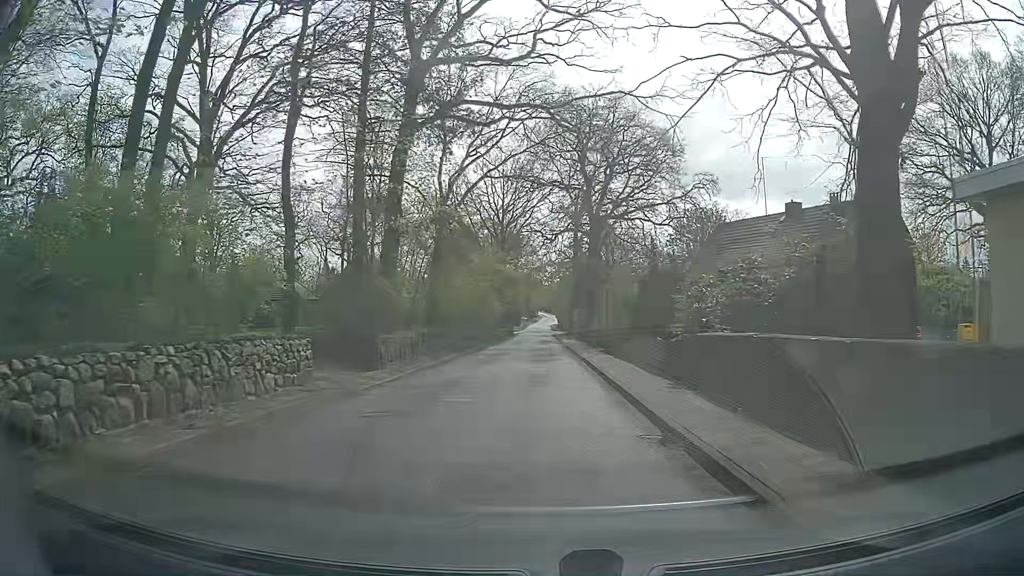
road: unclassified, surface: asphalt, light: Day
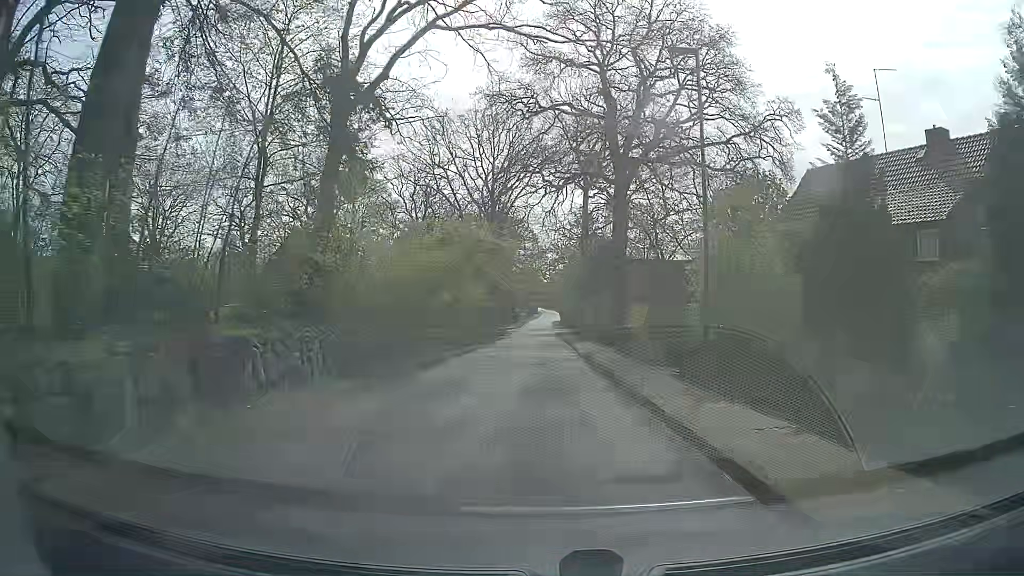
(+0.4, +18.8) m; +3°
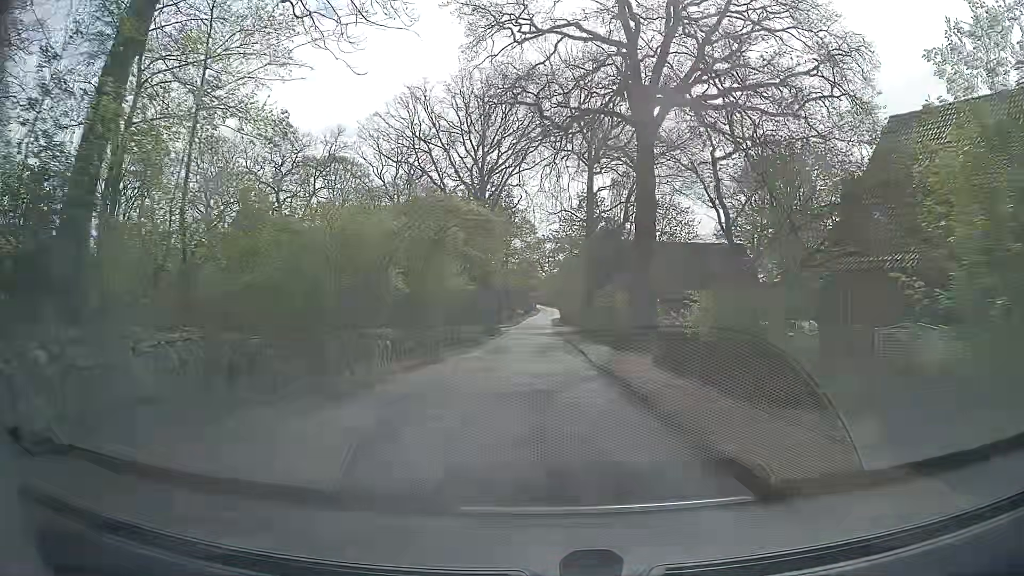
(-0.2, +9.8) m; -2°
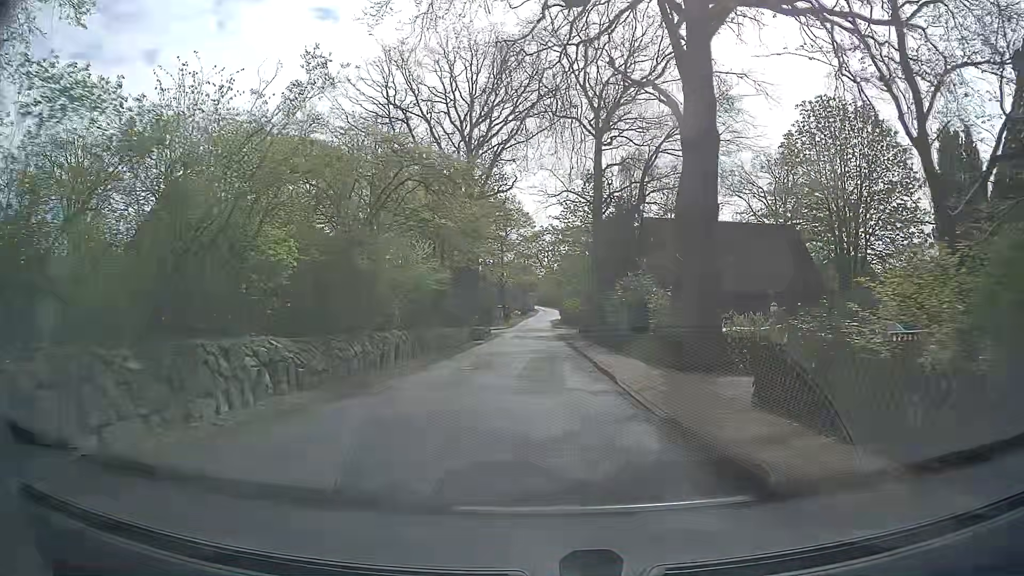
(0.0, +9.7) m; +2°
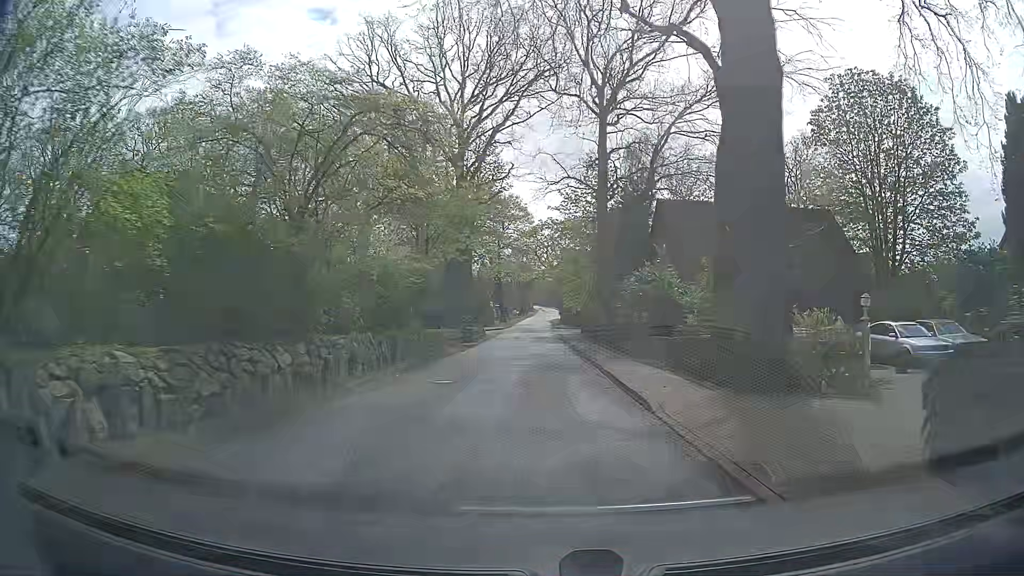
(-0.1, +4.9) m; -1°
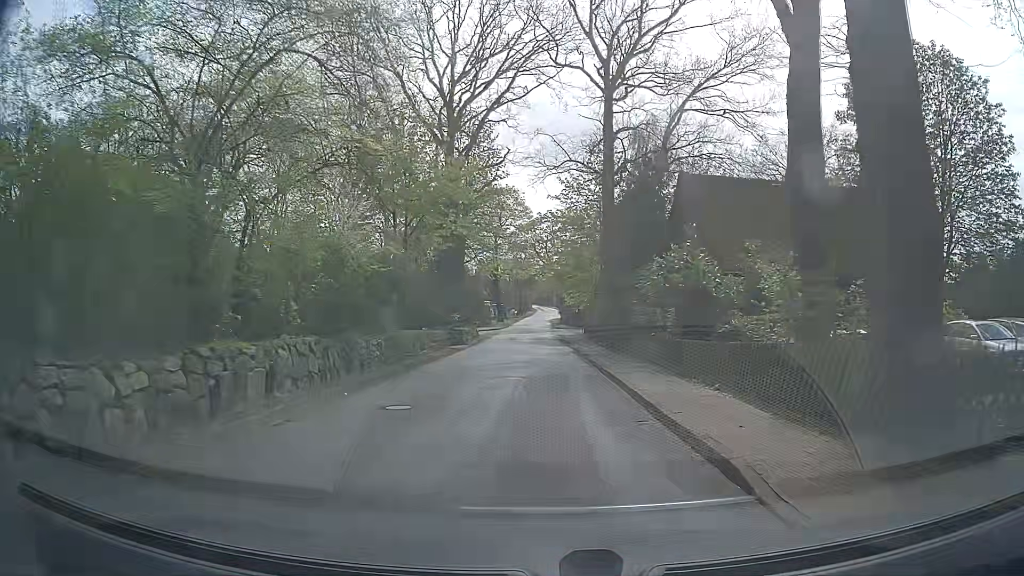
(0.0, +4.9) m; 0°
